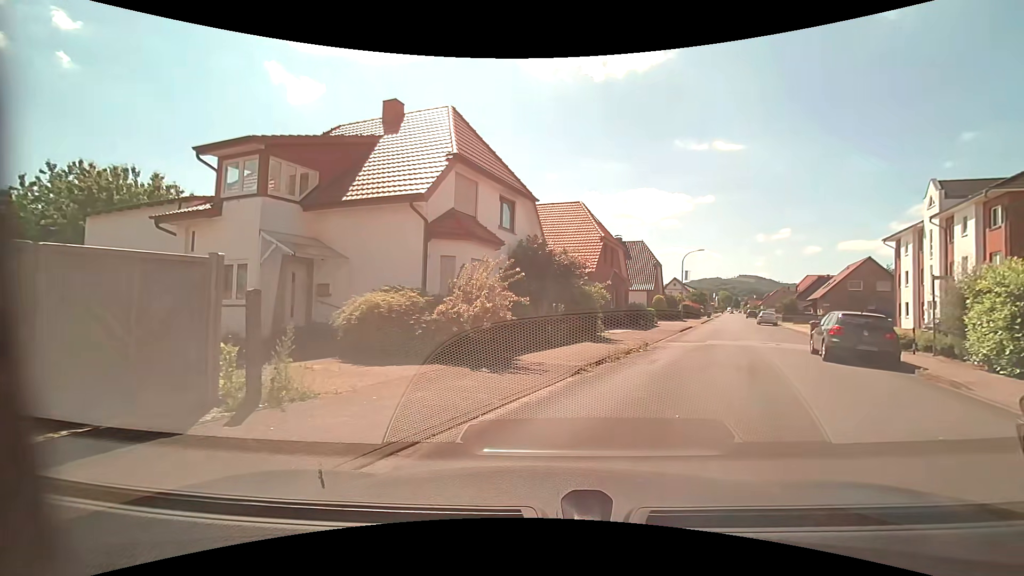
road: residential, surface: asphalt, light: Day
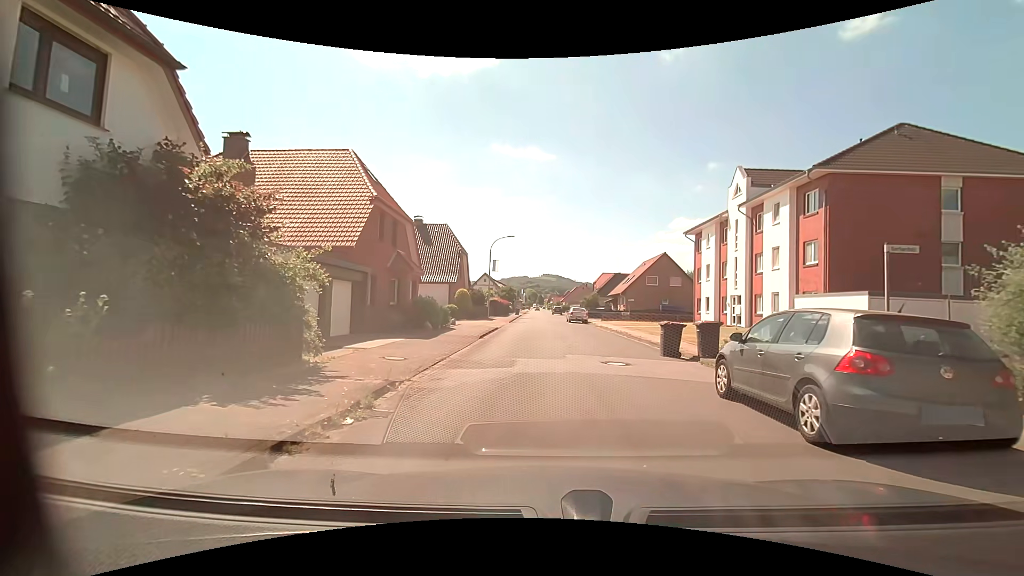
(+2.6, +11.2) m; +20°
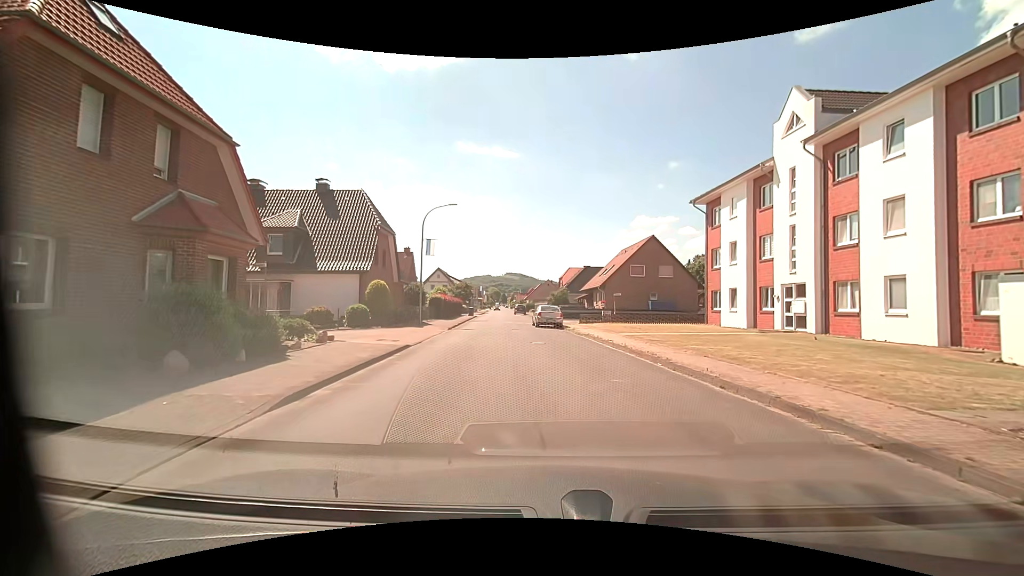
(+0.4, +14.2) m; +4°
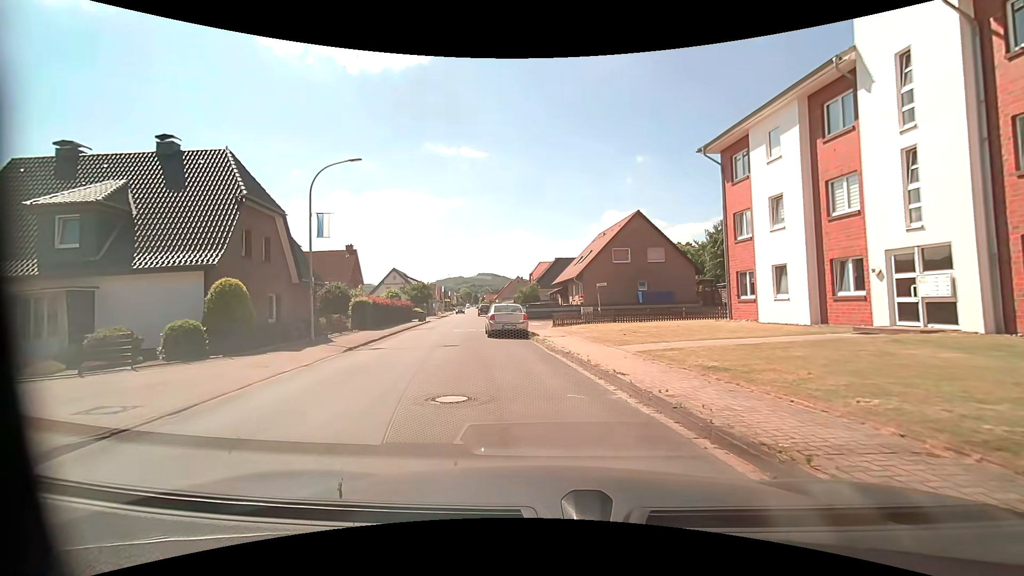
(+0.8, +10.7) m; +3°
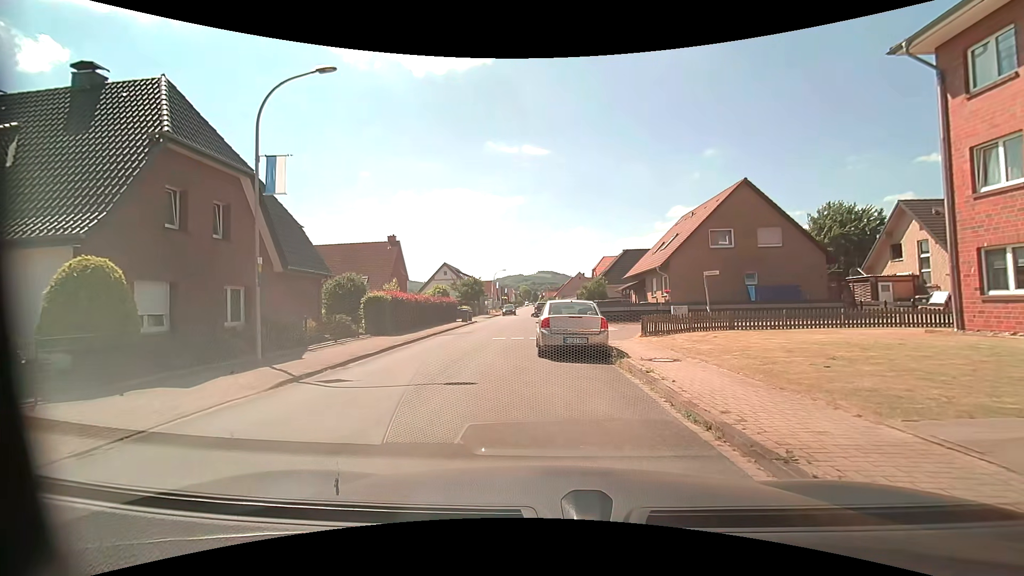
(-0.5, +8.6) m; -6°
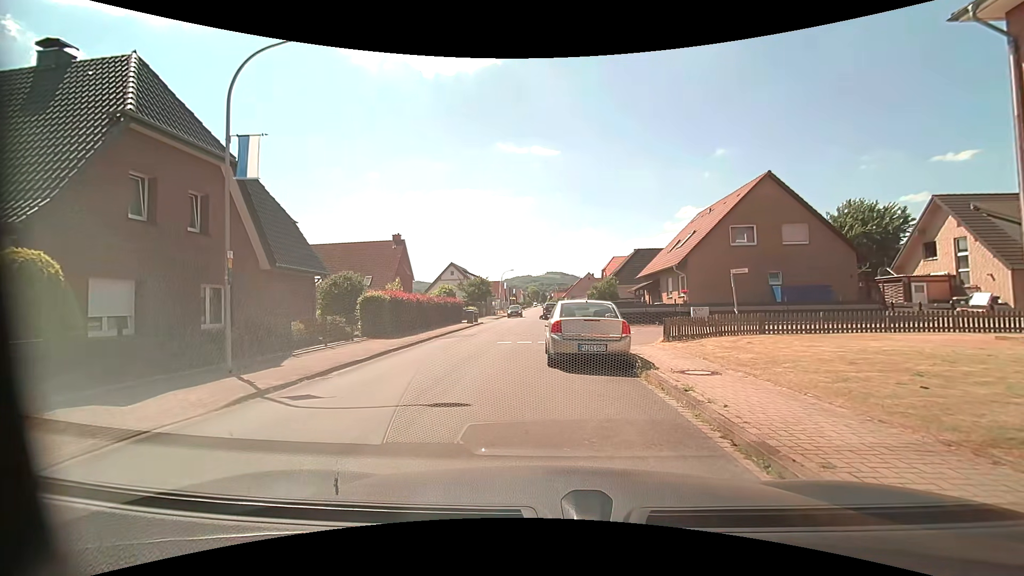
(0.0, +1.7) m; -1°
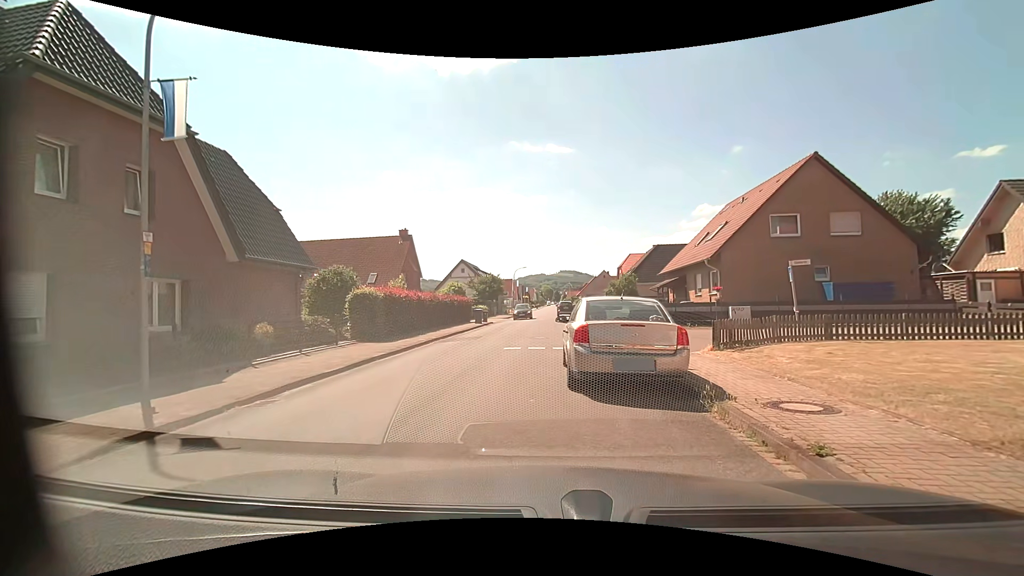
(0.0, +2.9) m; -1°
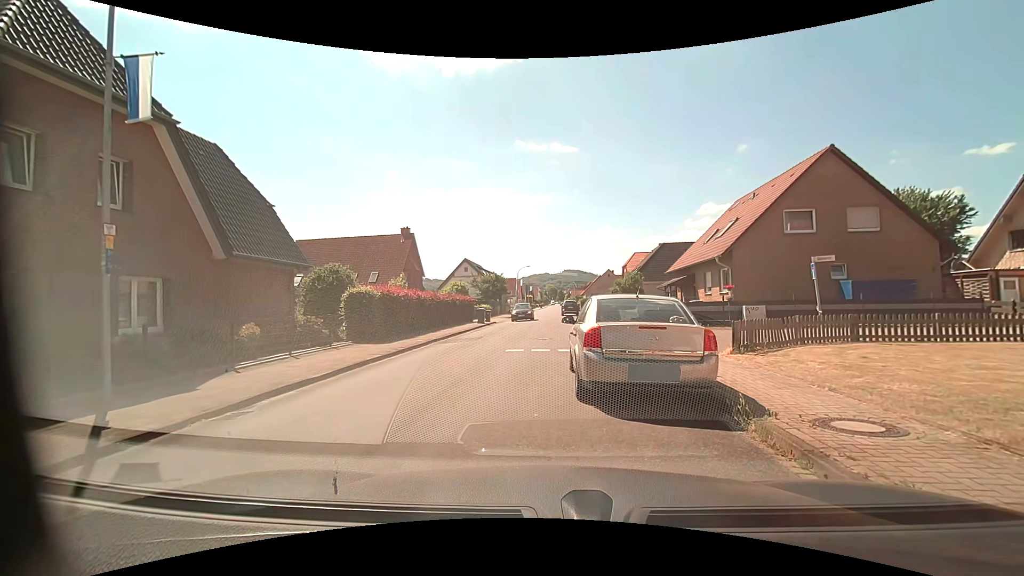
(0.0, +0.8) m; +1°
(-2, +10) (-3, +20) (-2, +30) (-1, +39) (-2, +49) (-2, +59) (-1, +69) (-1, +79) (-1, +89) (-1, +99) m
